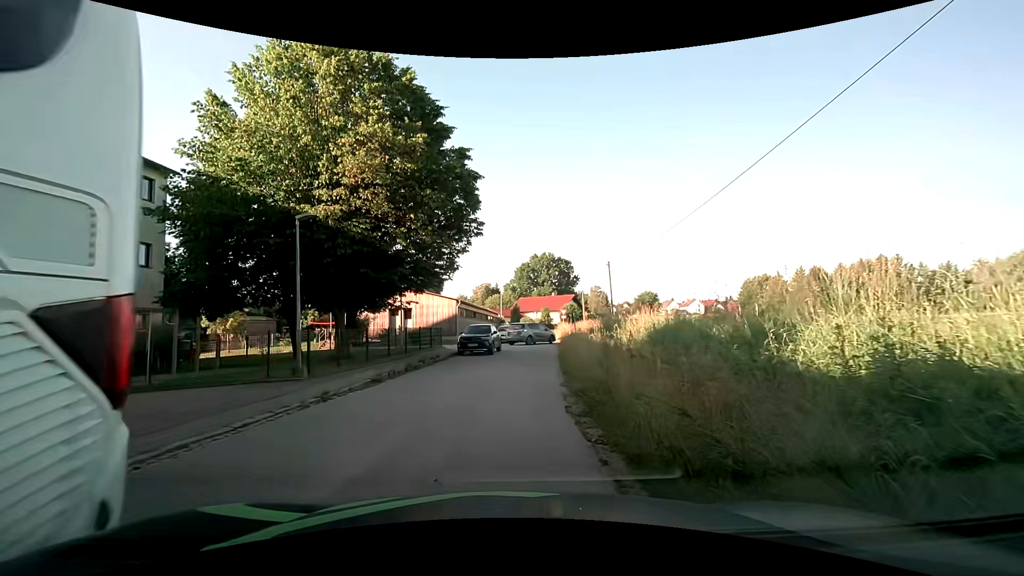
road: residential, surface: asphalt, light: Day
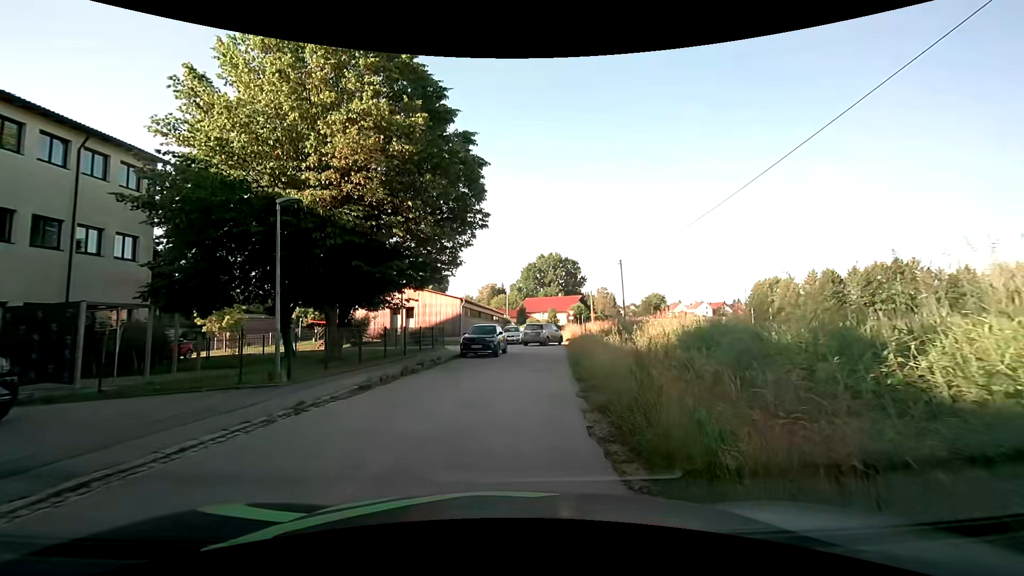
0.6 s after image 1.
(0.0, +1.8) m; -1°
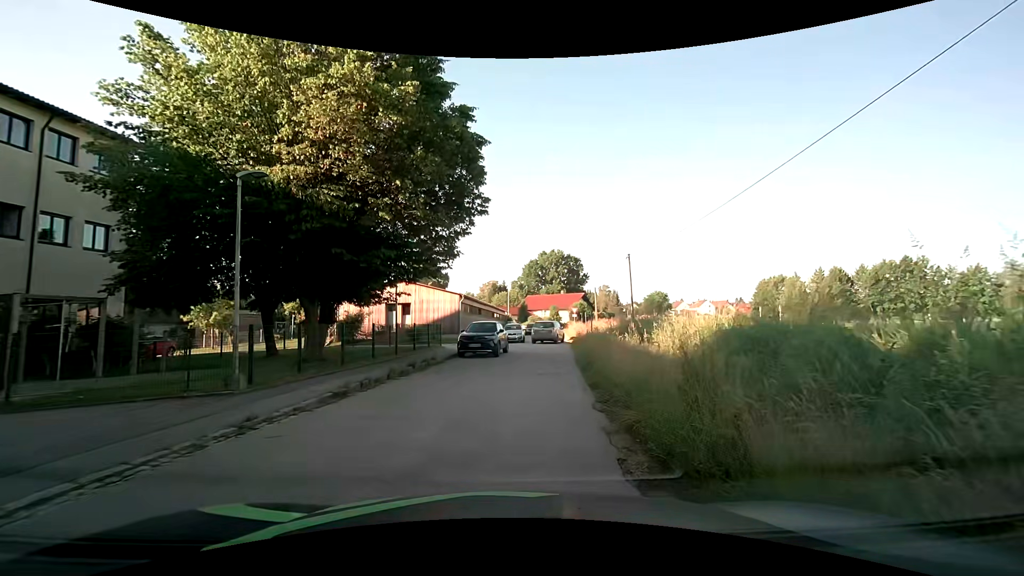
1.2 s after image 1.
(0.0, +2.0) m; +2°
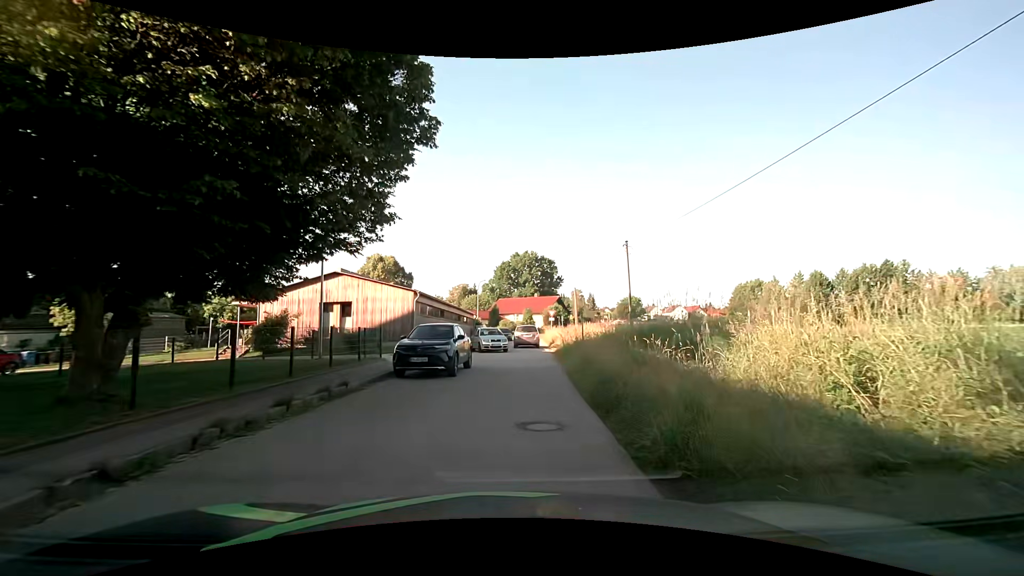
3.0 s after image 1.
(0.0, +7.2) m; +2°
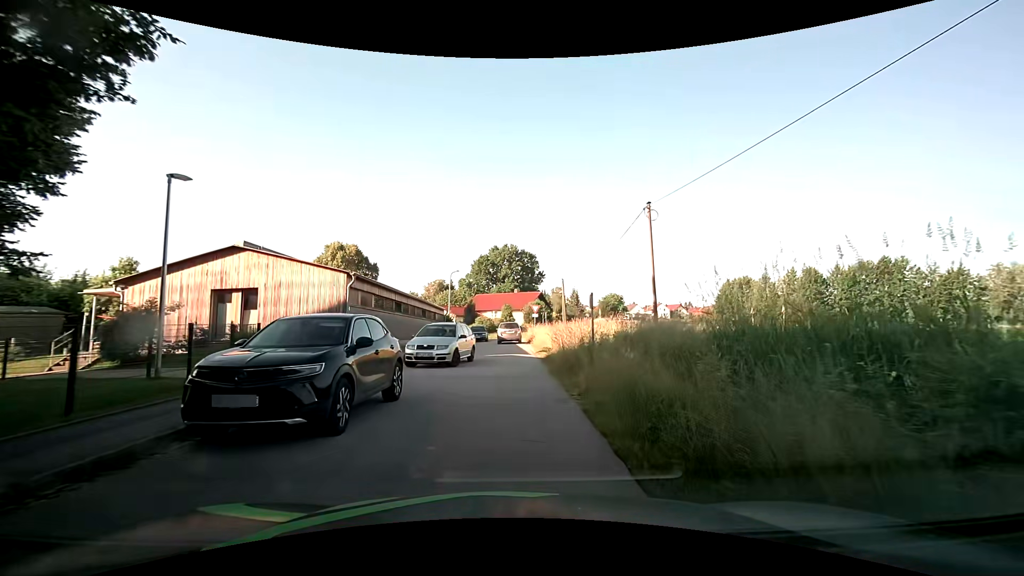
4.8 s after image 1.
(+0.2, +8.1) m; +3°
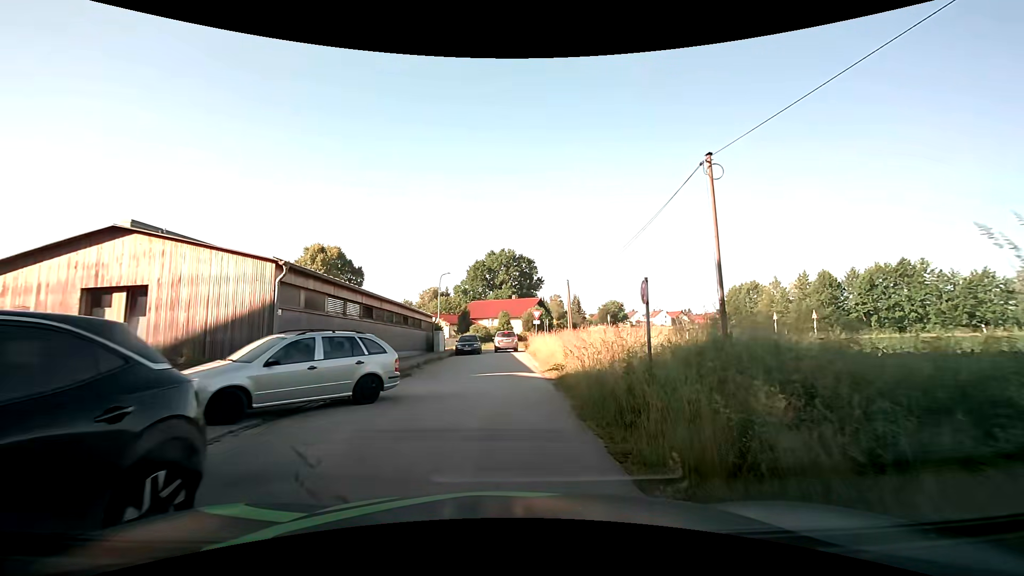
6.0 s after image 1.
(0.0, +6.1) m; 0°
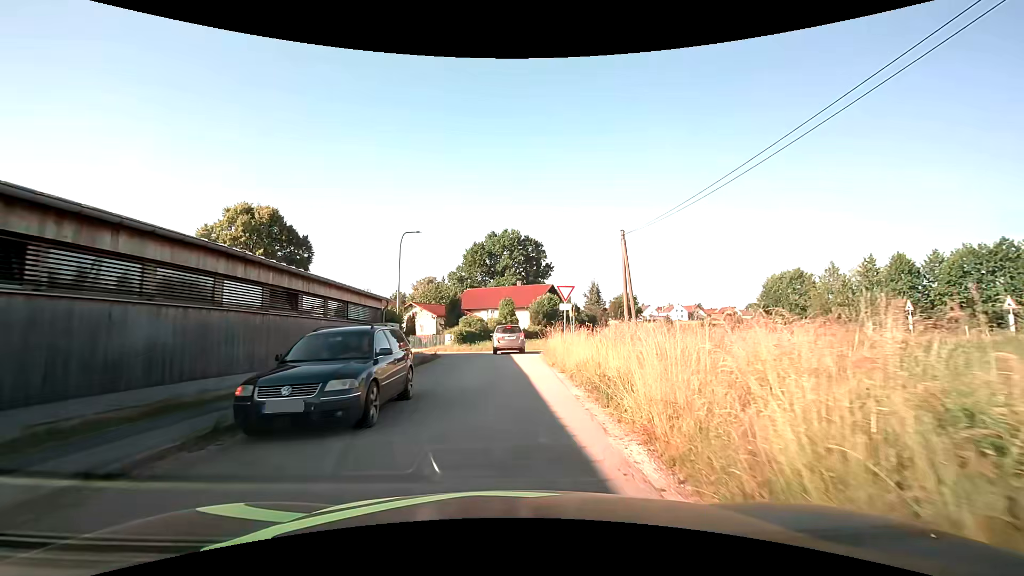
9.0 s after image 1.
(-0.1, +18.6) m; 0°
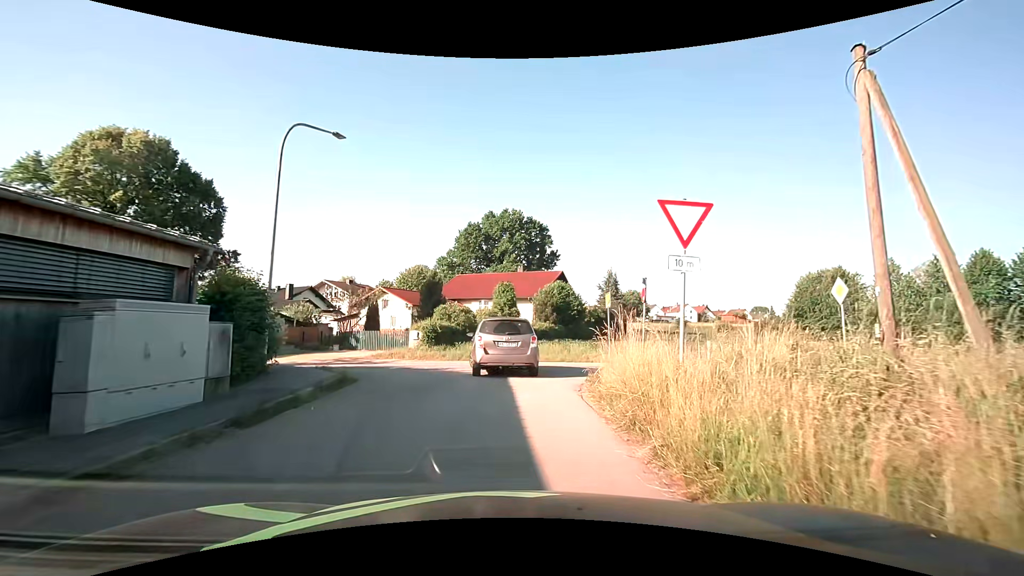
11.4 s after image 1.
(0.0, +14.6) m; 0°
